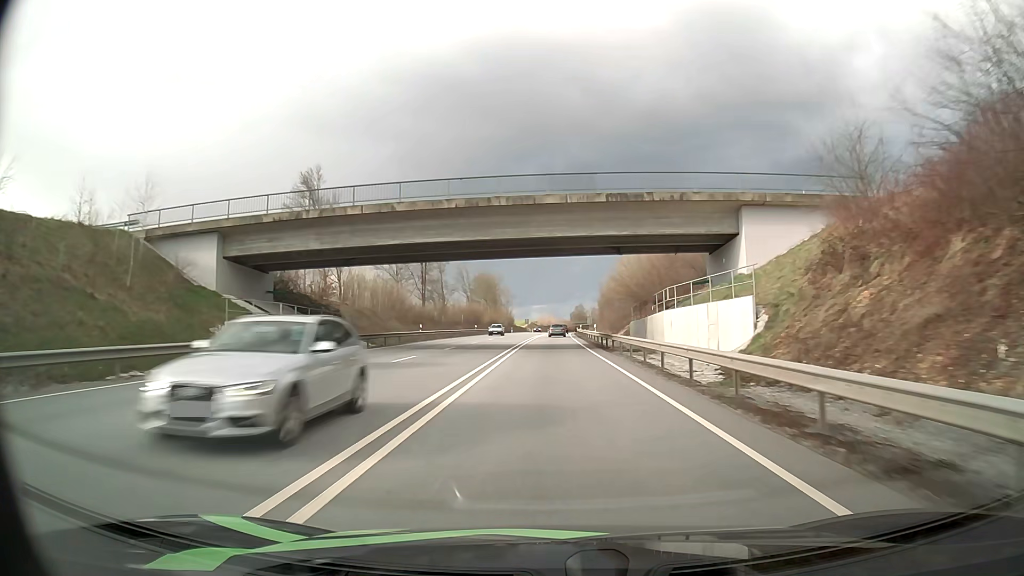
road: primary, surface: asphalt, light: Day
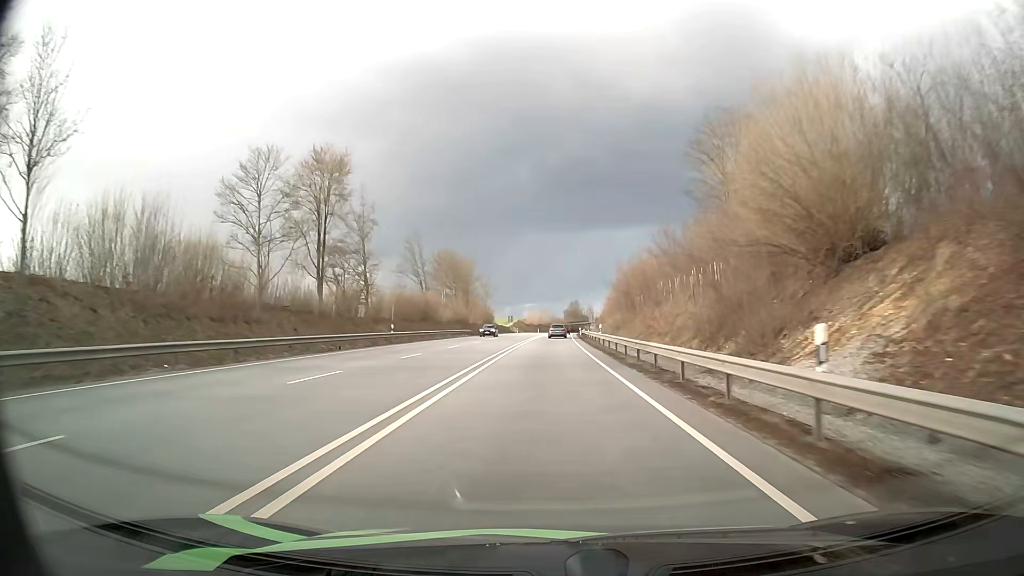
(+0.3, +45.0) m; 0°
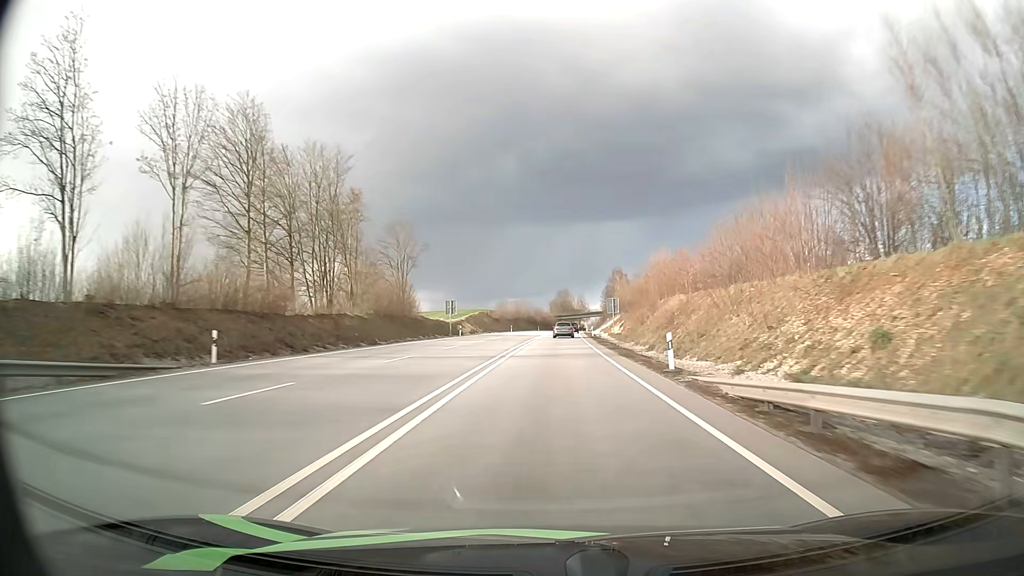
(+1.3, +76.0) m; +2°
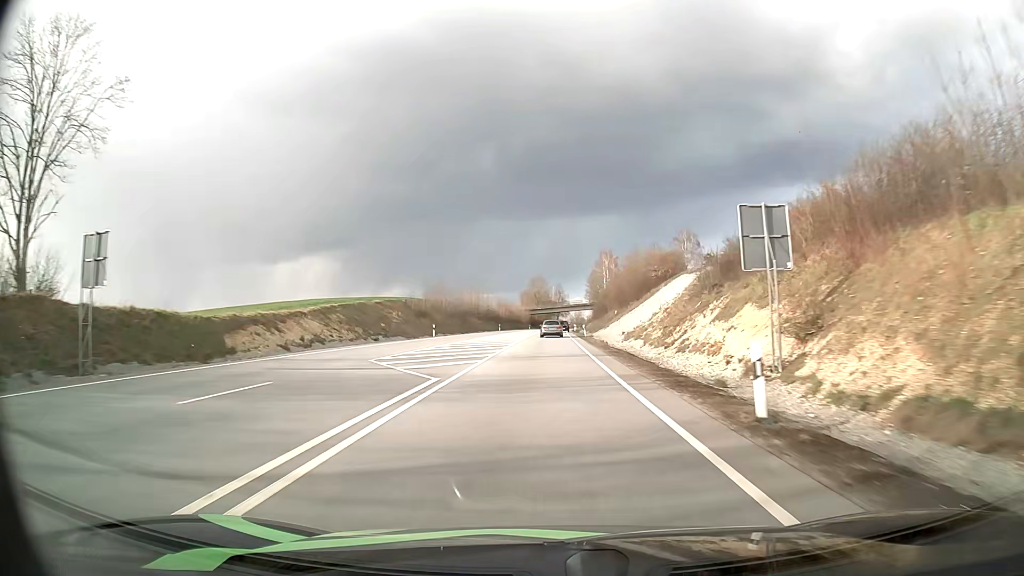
(+1.4, +59.4) m; +2°
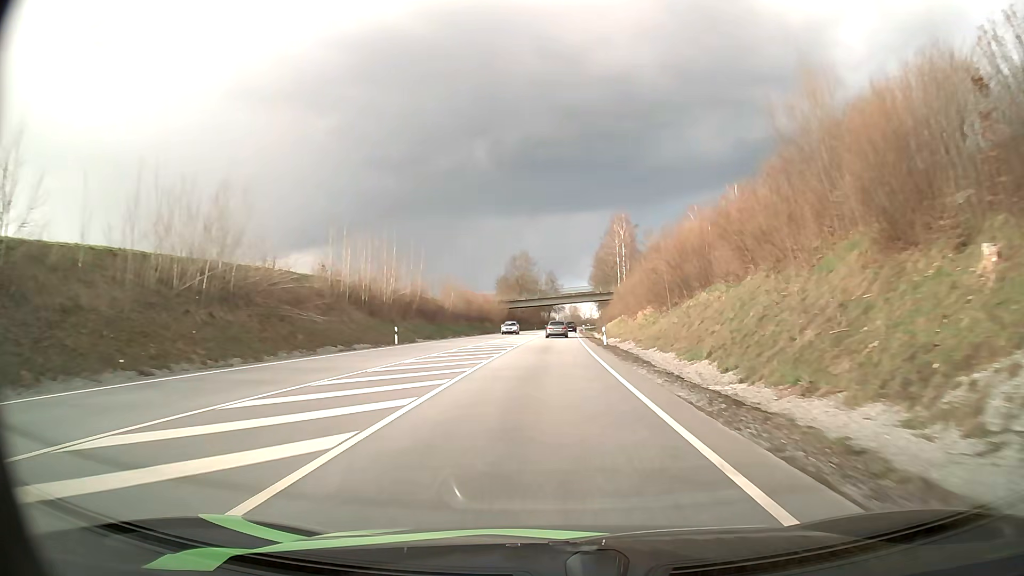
(+0.2, +69.9) m; +1°
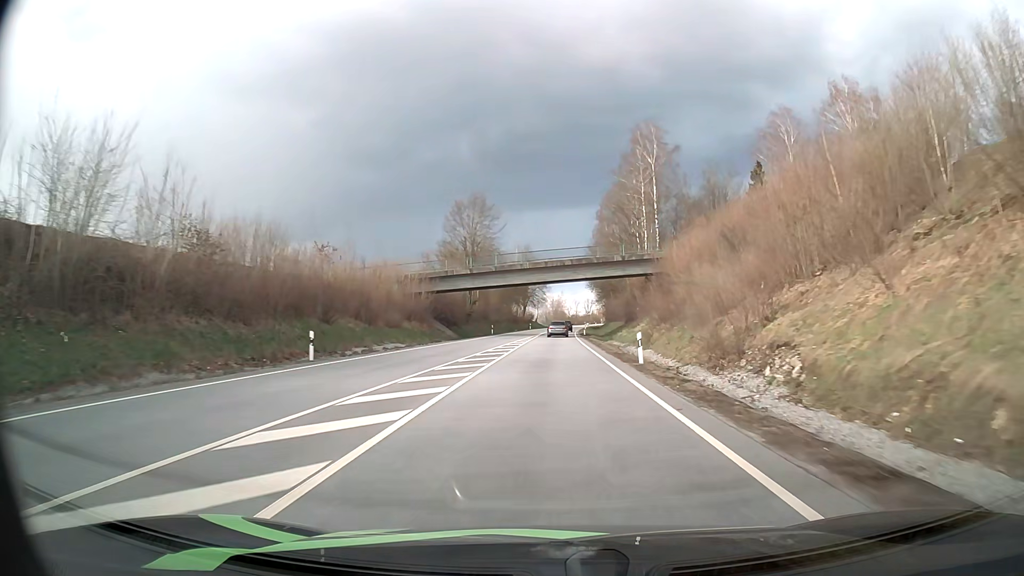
(+1.0, +67.5) m; +2°
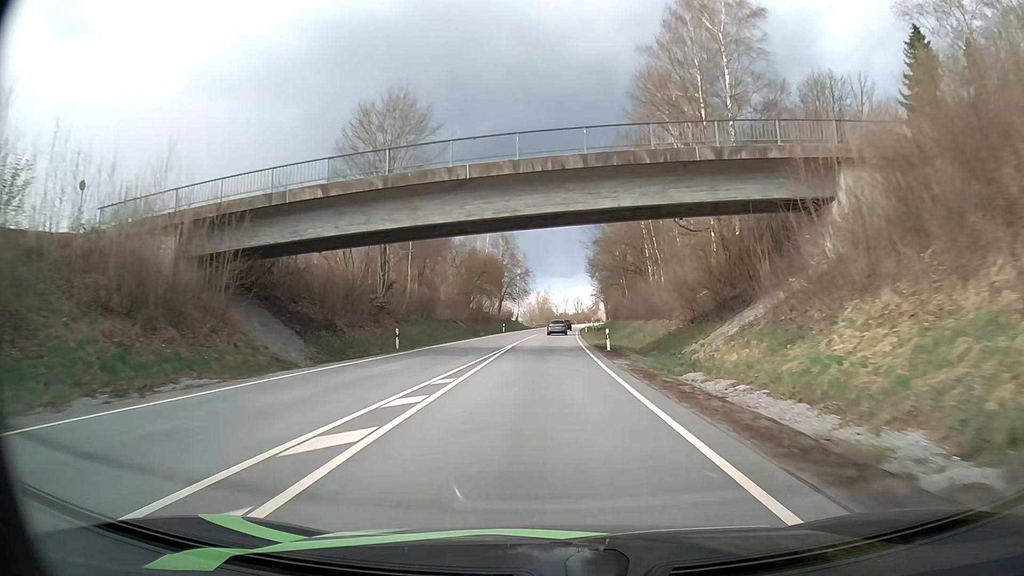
(+0.4, +40.4) m; +1°
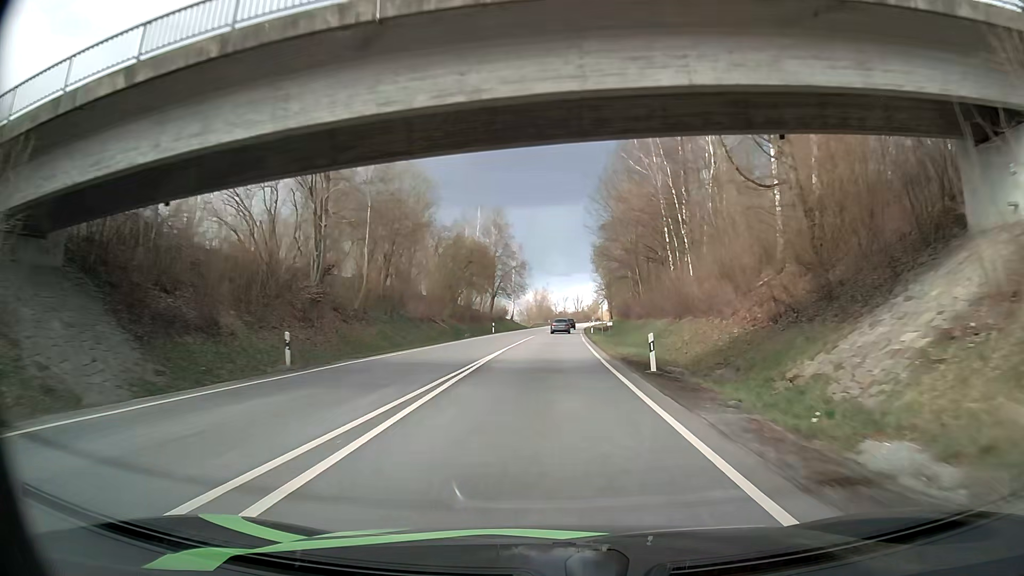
(0.0, +13.5) m; 0°
(0, +10) (0, +20) (0, +30) (0, +40) (0, +50) (0, +60) (+1, +70) (+1, +80) (+2, +90) (+2, +100) m
